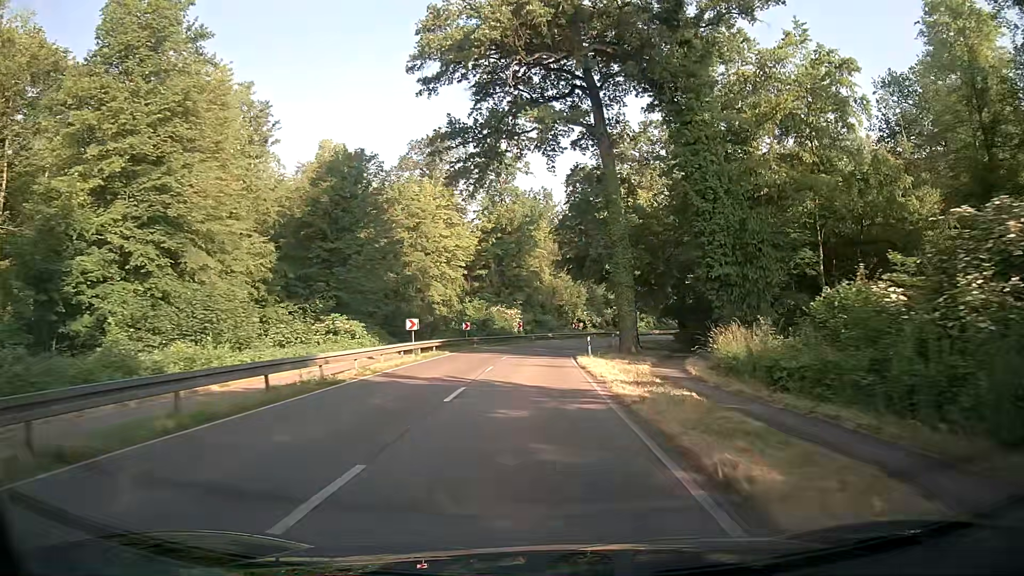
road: secondary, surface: asphalt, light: Day
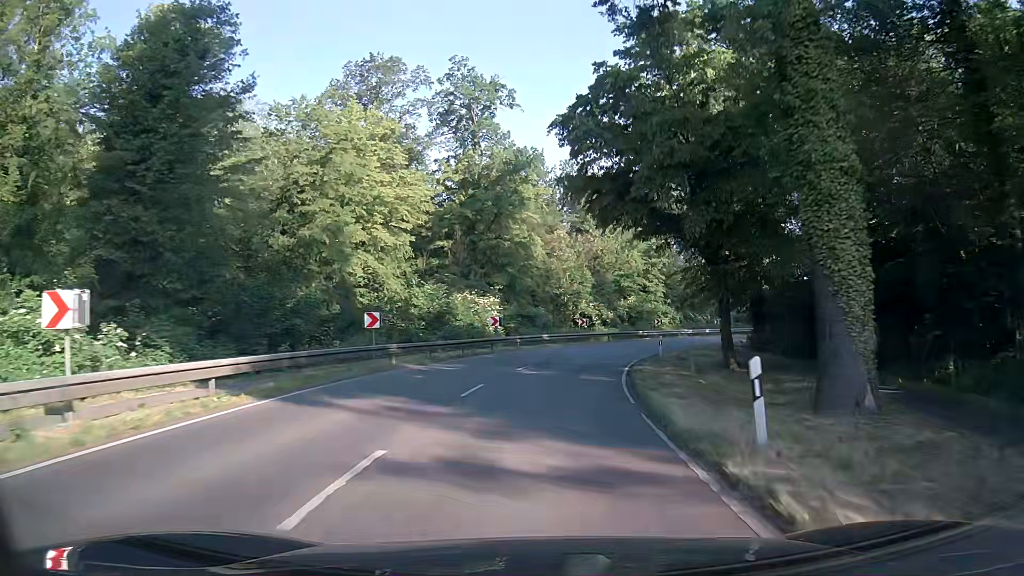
(+0.1, +26.5) m; +1°
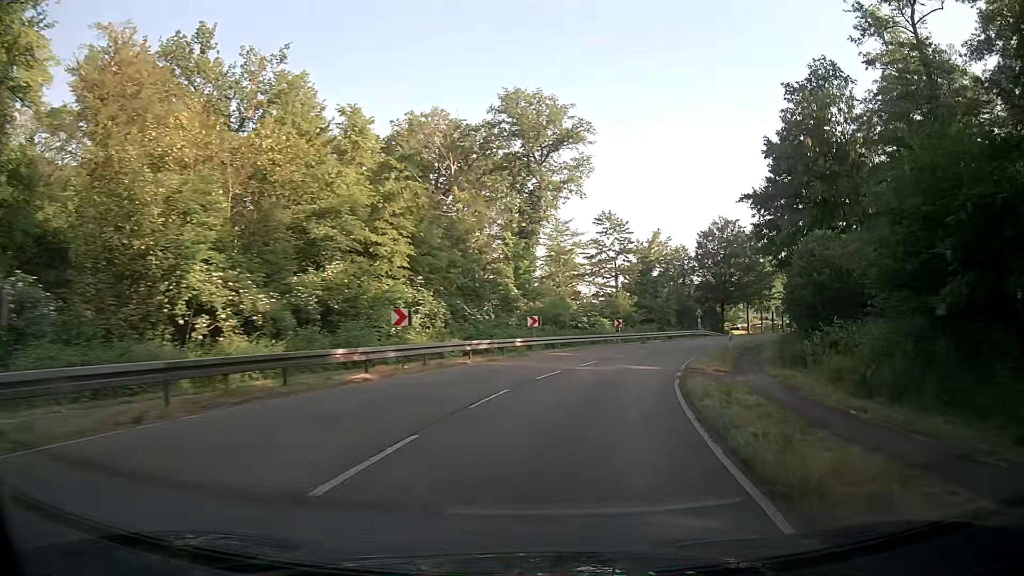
(+6.9, +42.9) m; +21°
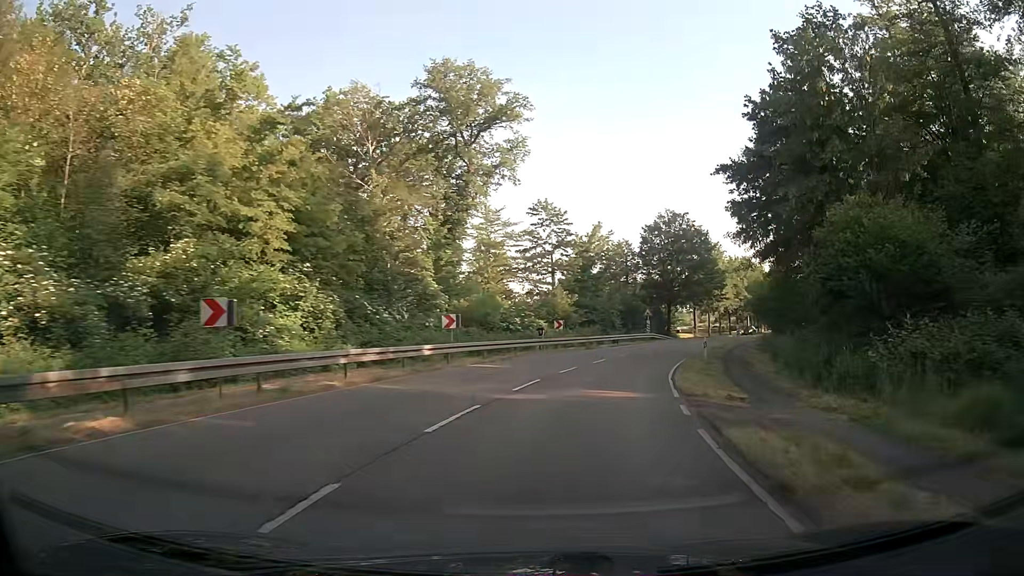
(+0.5, +8.6) m; +6°
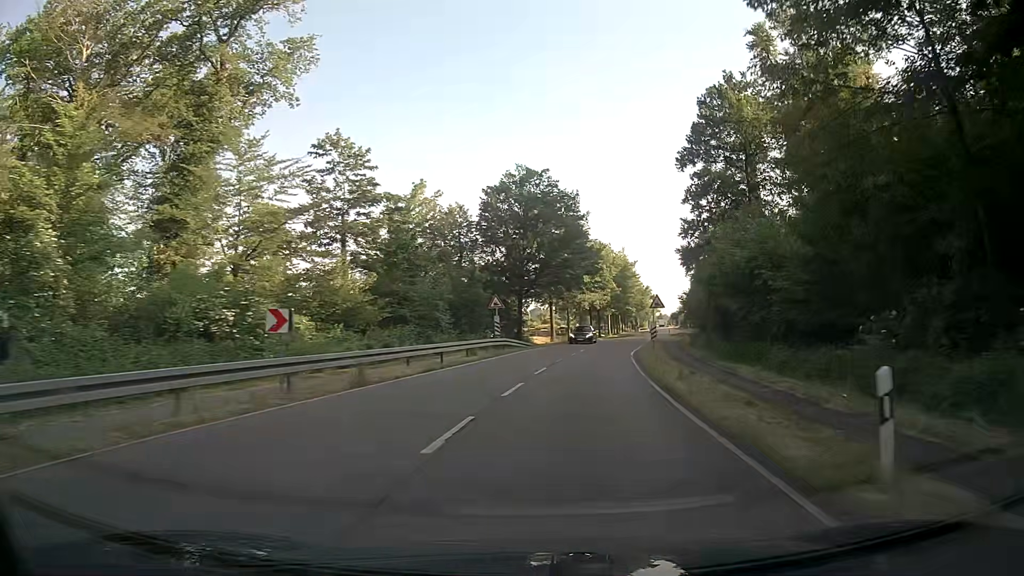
(+3.4, +25.4) m; +14°
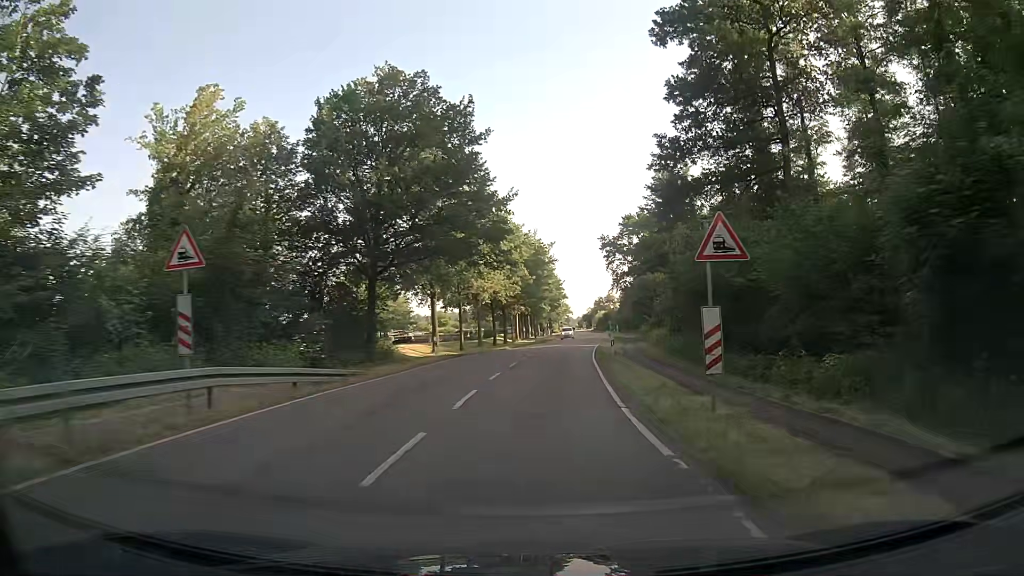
(+2.3, +25.9) m; +9°
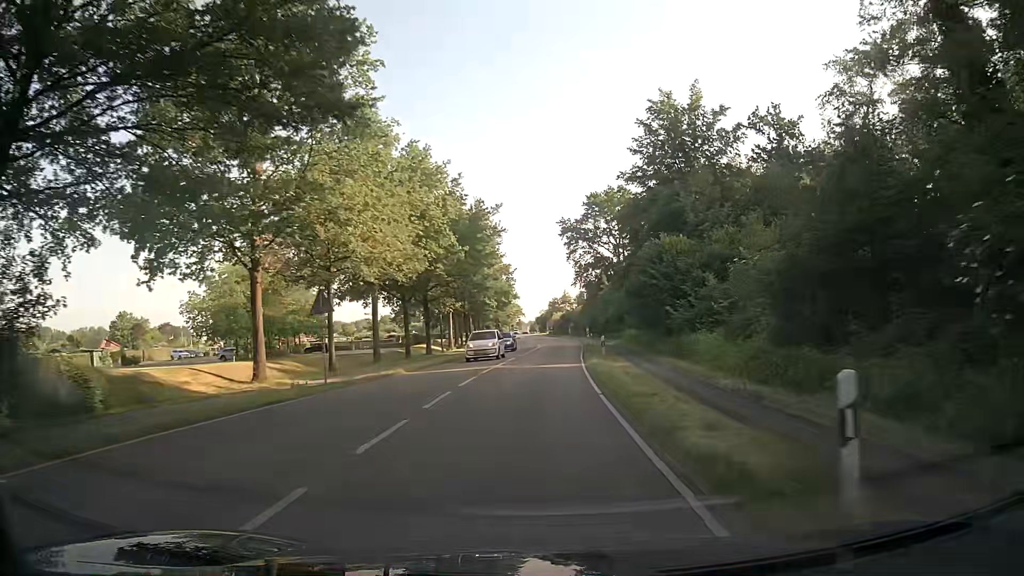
(+1.0, +26.2) m; +5°
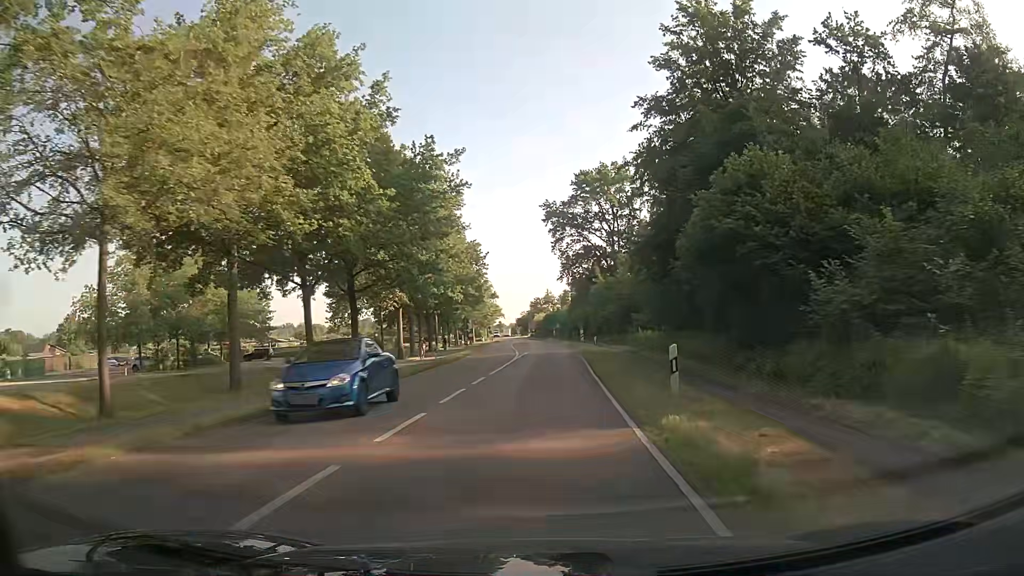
(0.0, +17.4) m; +1°
(0, +10) (0, +20) (+1, +30) (+1, +40) (+1, +50) (+2, +60) (+2, +70) (+2, +80) (+1, +90) (+1, +100) m
